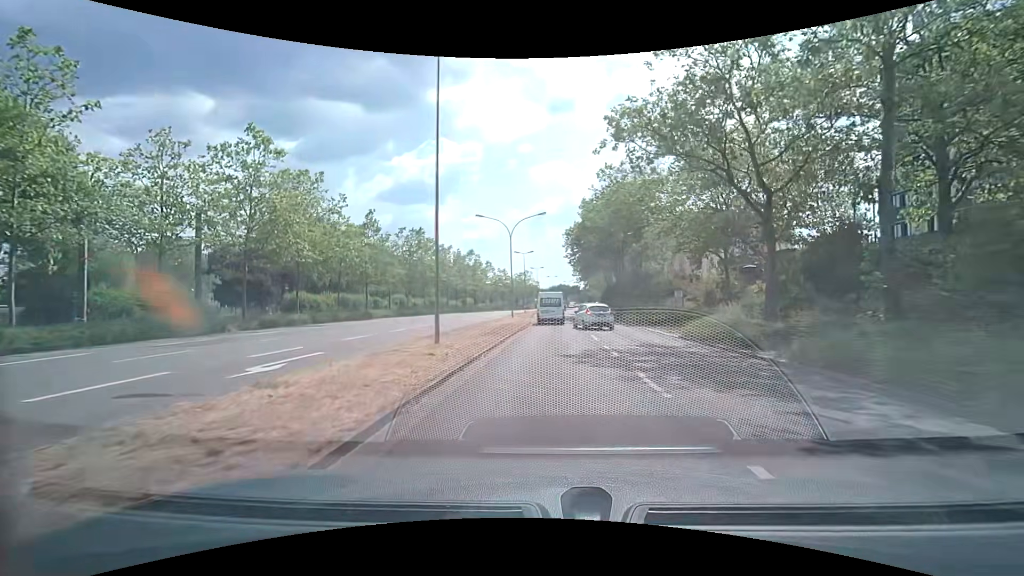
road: secondary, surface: asphalt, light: Day
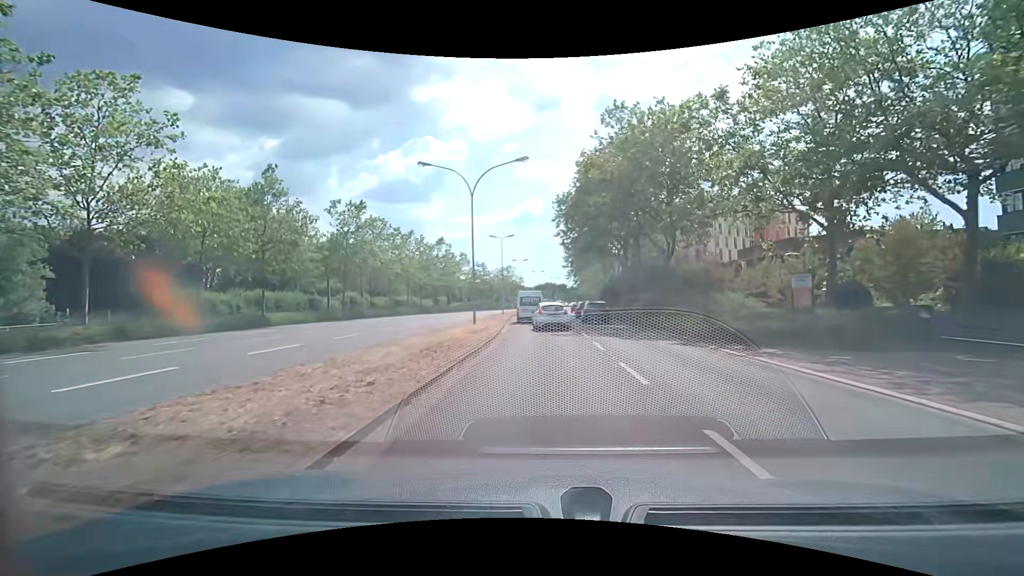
(+0.2, +16.9) m; +1°
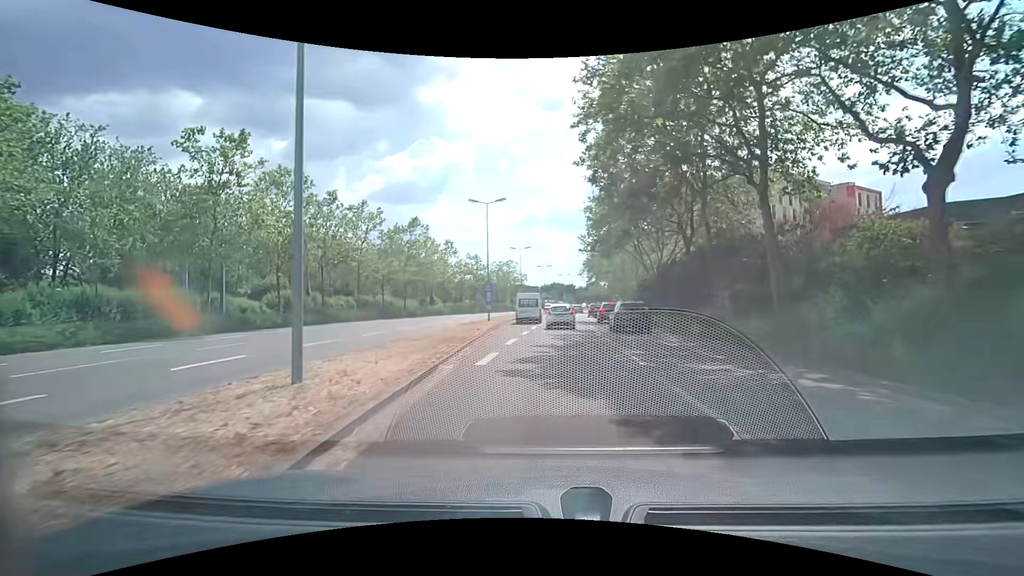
(-0.1, +21.2) m; -1°
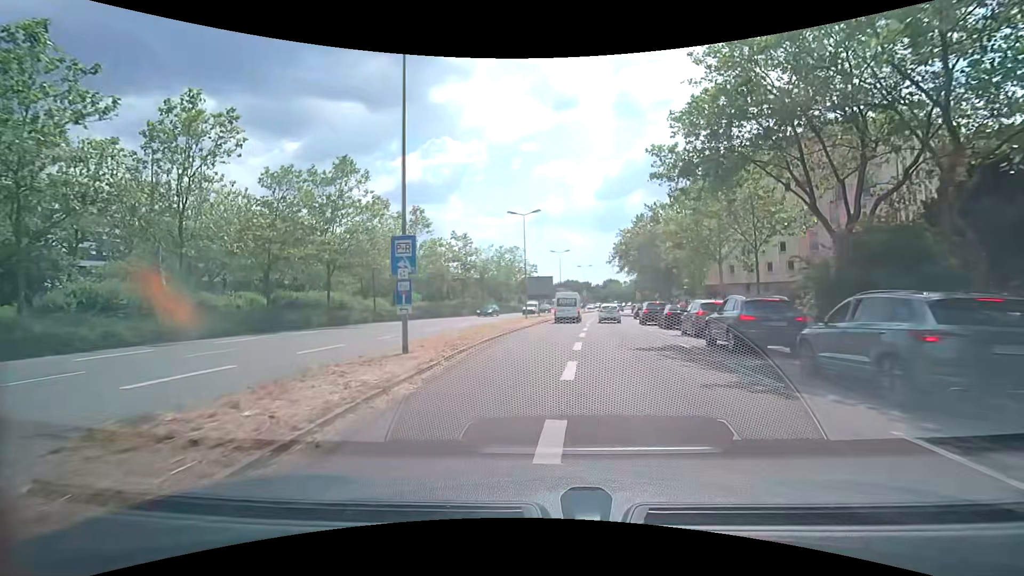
(-0.5, +26.4) m; -1°
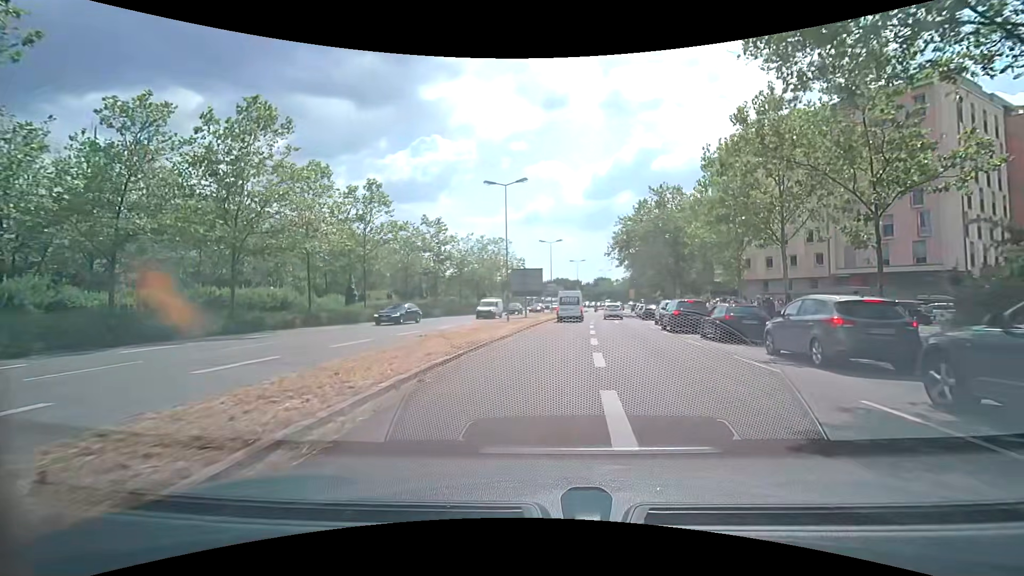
(0.0, +10.3) m; +1°
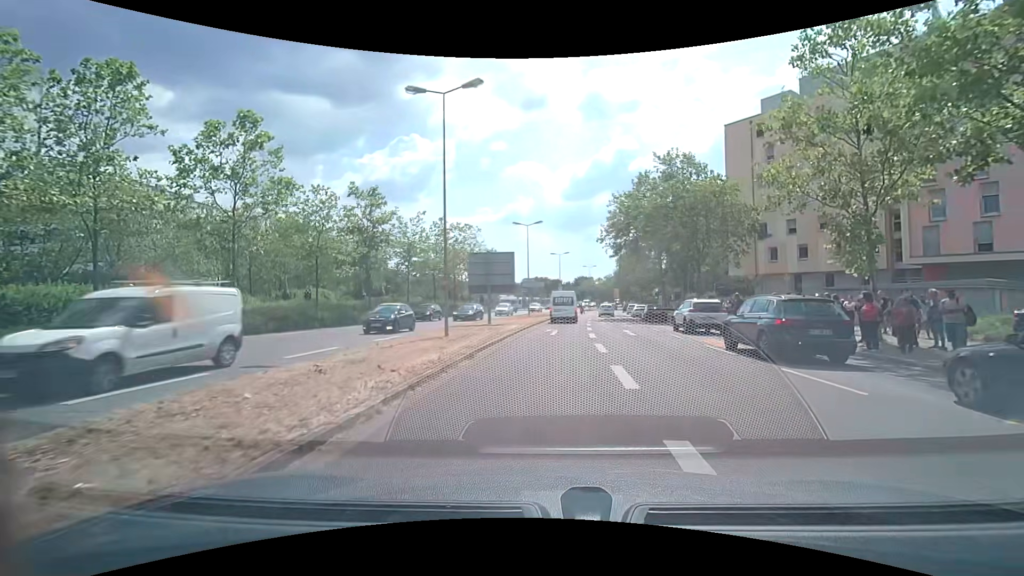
(+0.2, +14.5) m; +2°
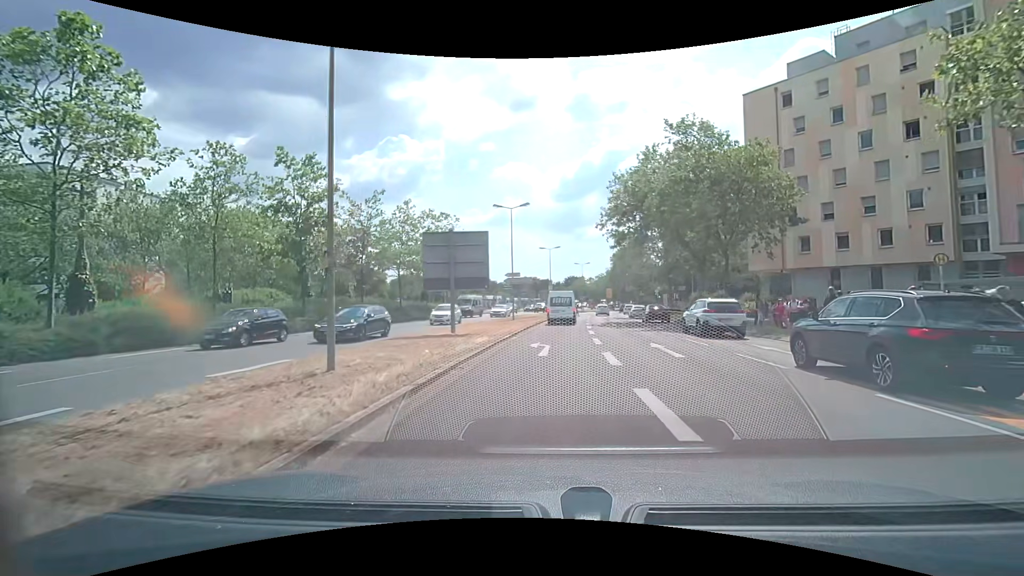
(+0.1, +9.0) m; +1°
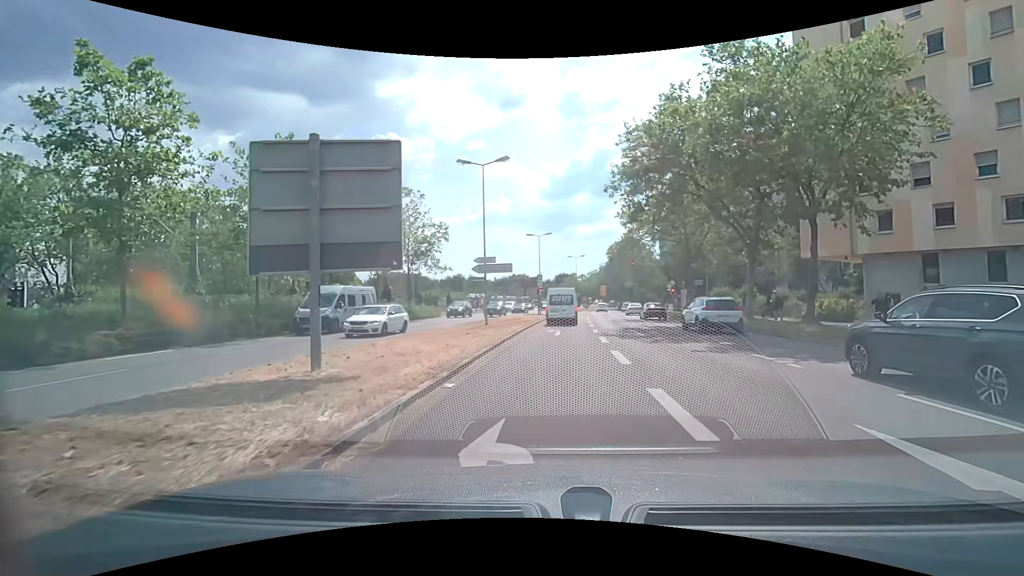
(+0.1, +12.0) m; +1°
